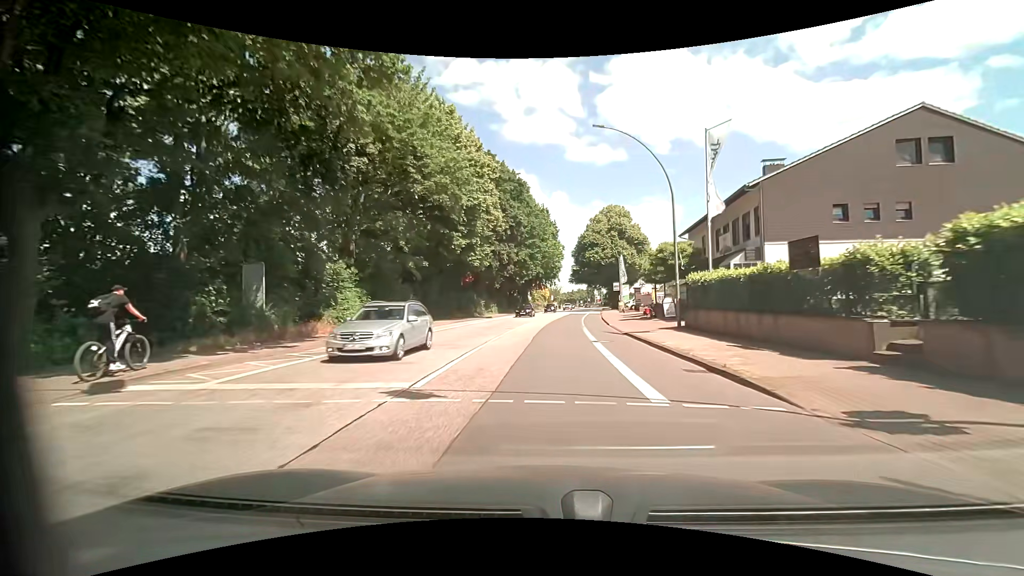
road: primary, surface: asphalt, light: Day
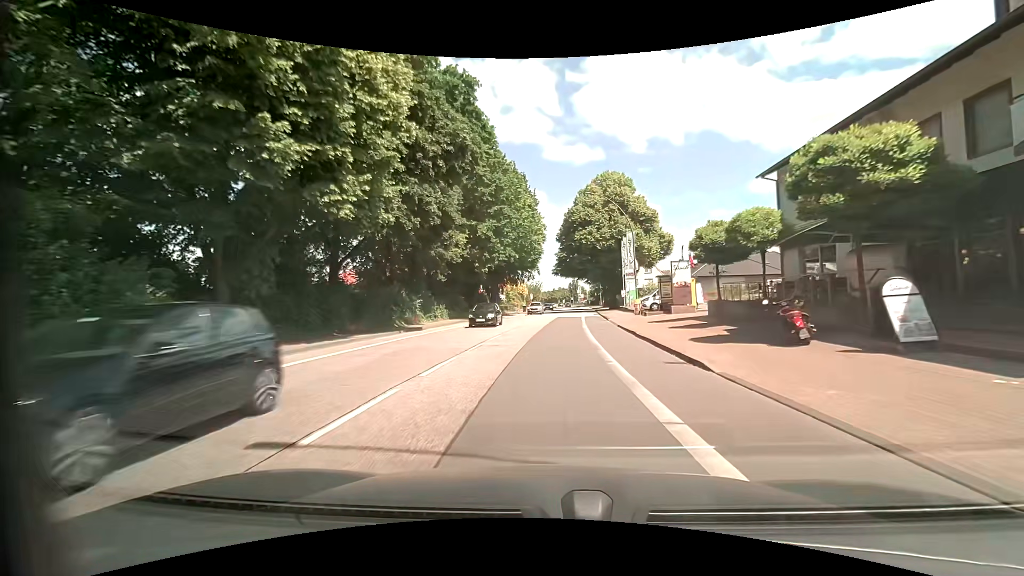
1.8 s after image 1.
(+0.3, +22.5) m; +2°
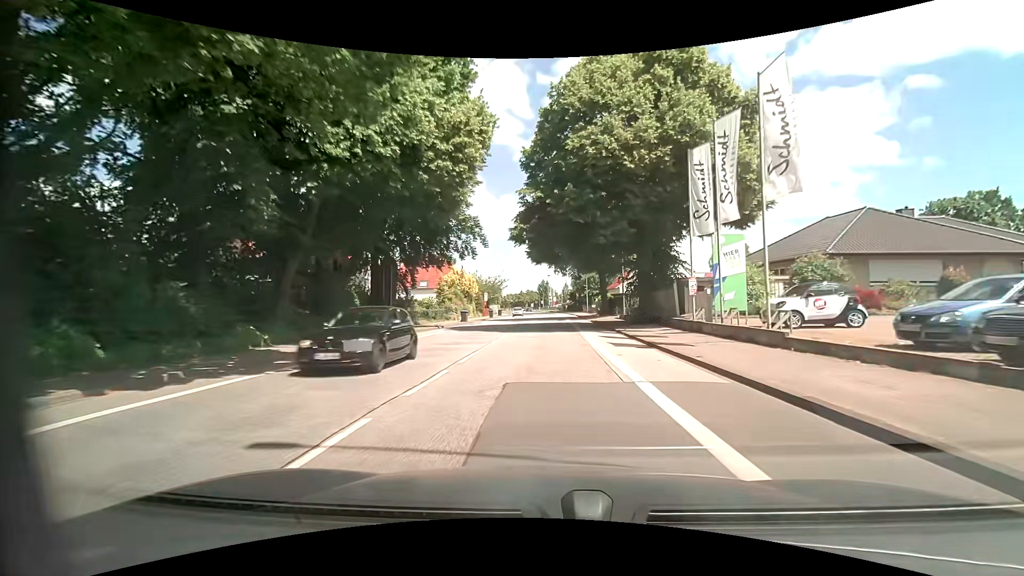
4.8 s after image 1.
(+1.0, +37.8) m; +3°
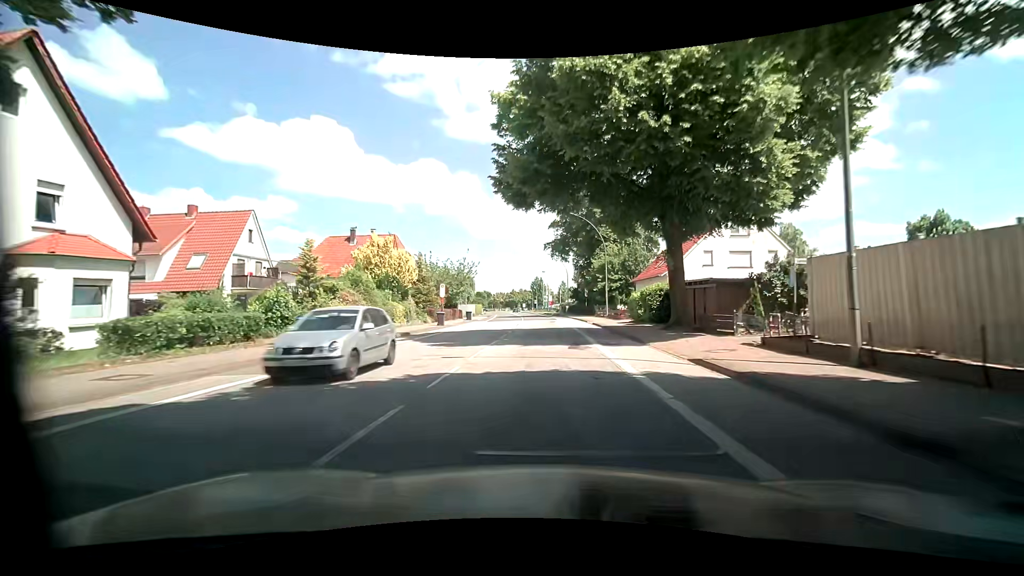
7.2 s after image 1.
(+0.4, +30.7) m; +1°
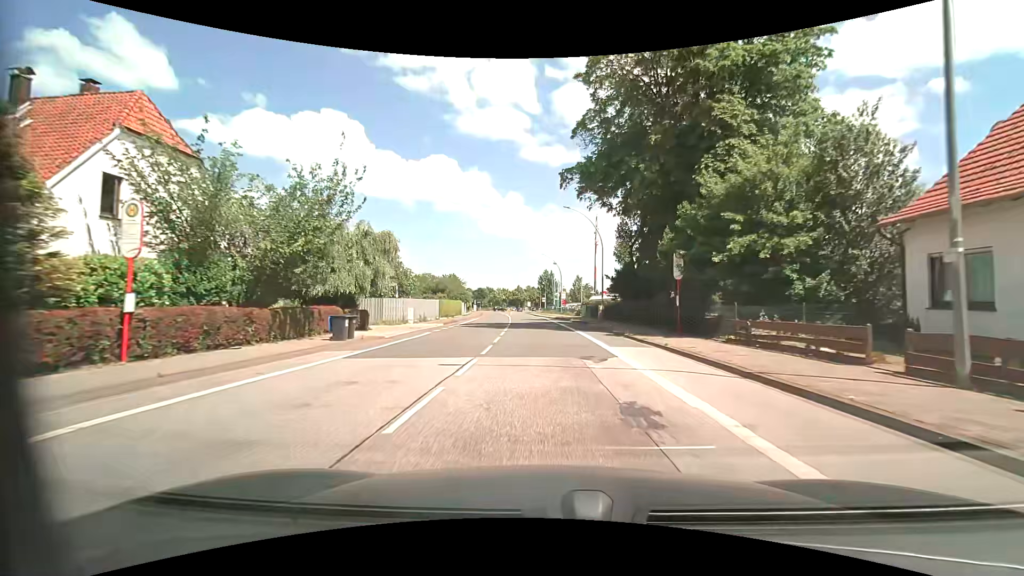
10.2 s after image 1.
(-0.3, +39.1) m; -1°
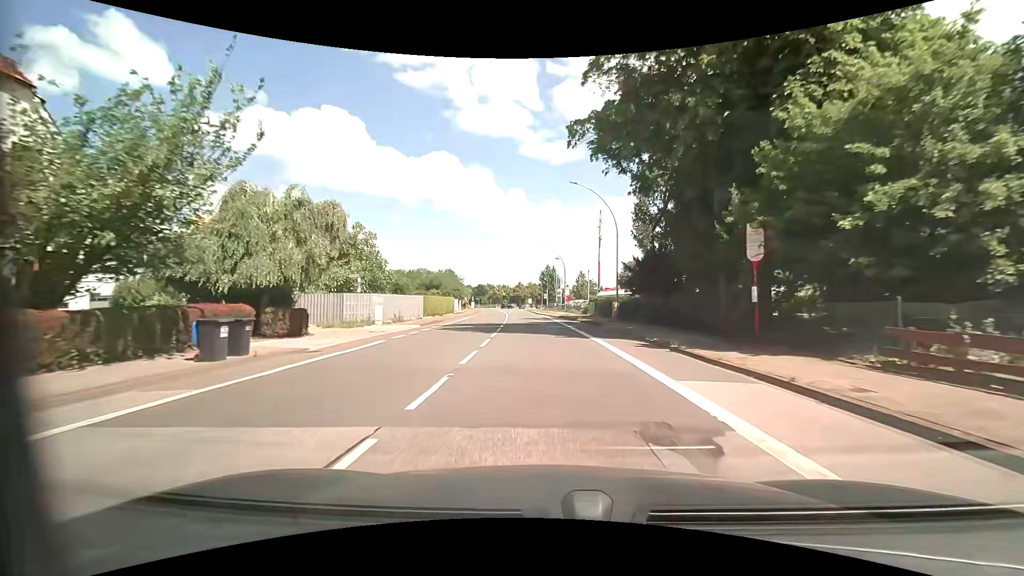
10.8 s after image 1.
(0.0, +7.8) m; 0°
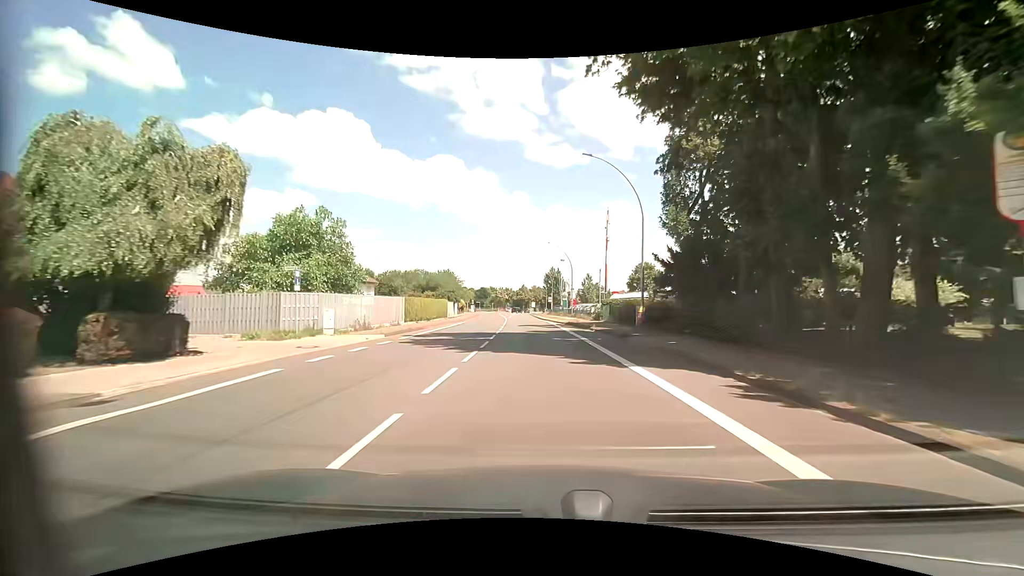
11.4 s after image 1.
(-0.1, +7.7) m; -1°
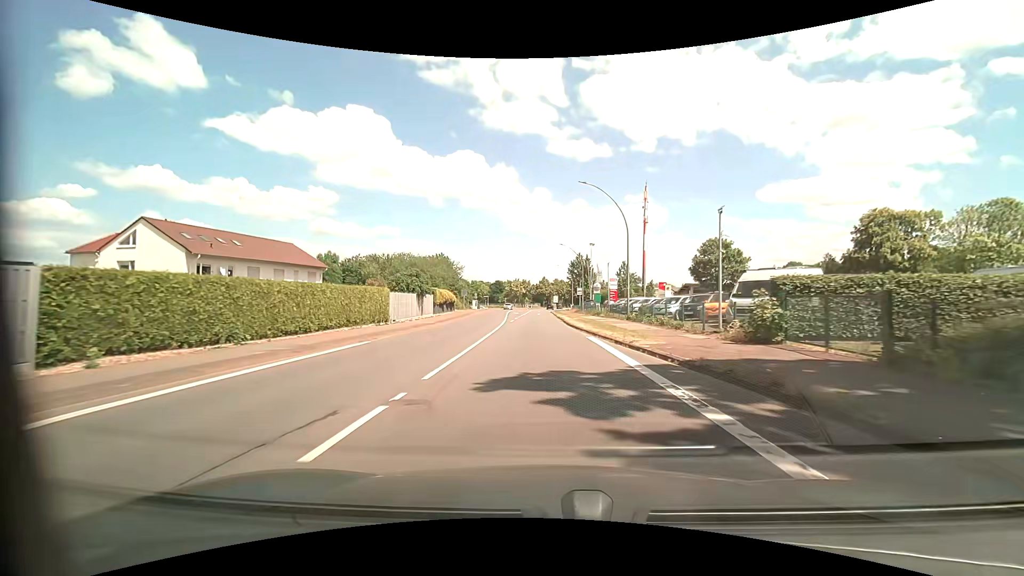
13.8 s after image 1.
(-0.6, +30.3) m; -2°
(0, +10) (0, +20) (-1, +30) (-2, +40) (-2, +50) (-3, +60) (-3, +70) (-4, +80) (-4, +90) (-5, +100) m
